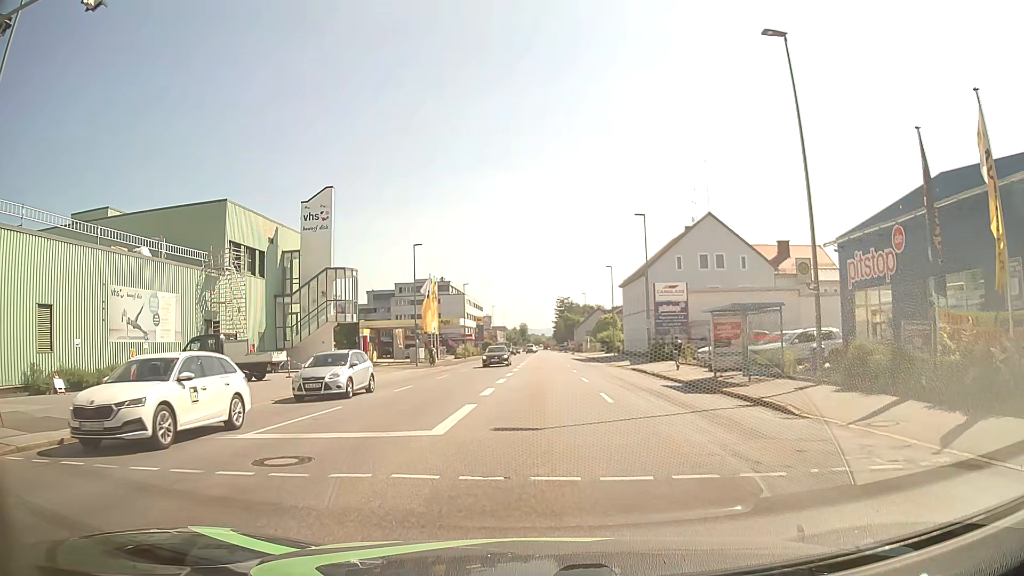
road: tertiary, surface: asphalt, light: Day
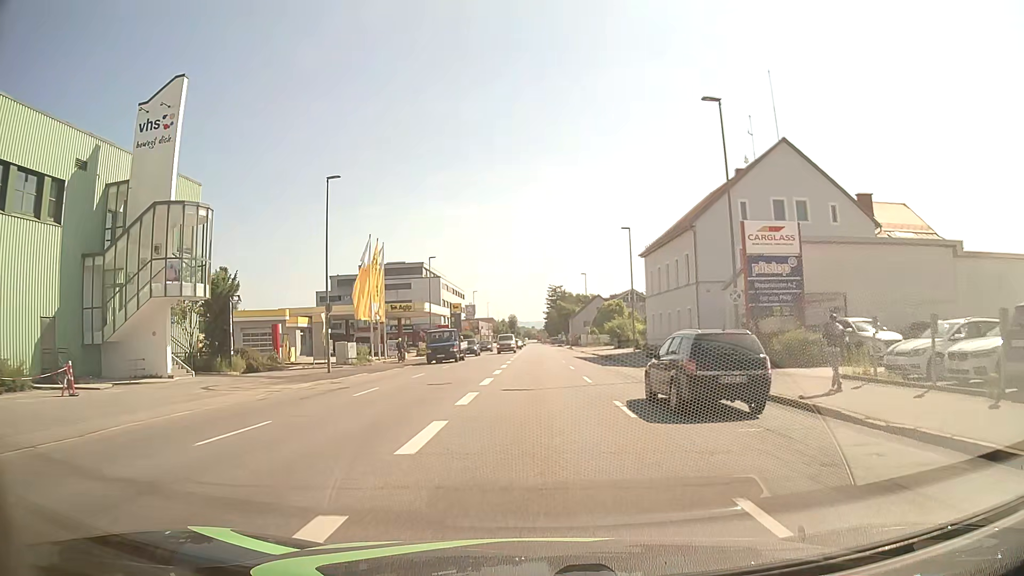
(+0.2, +23.3) m; +1°
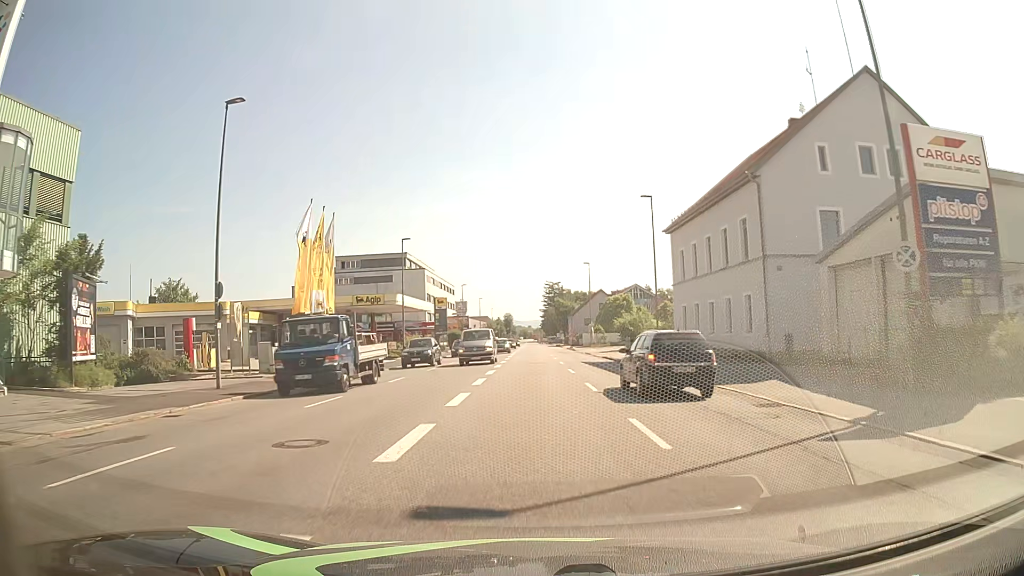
(0.0, +12.7) m; 0°
